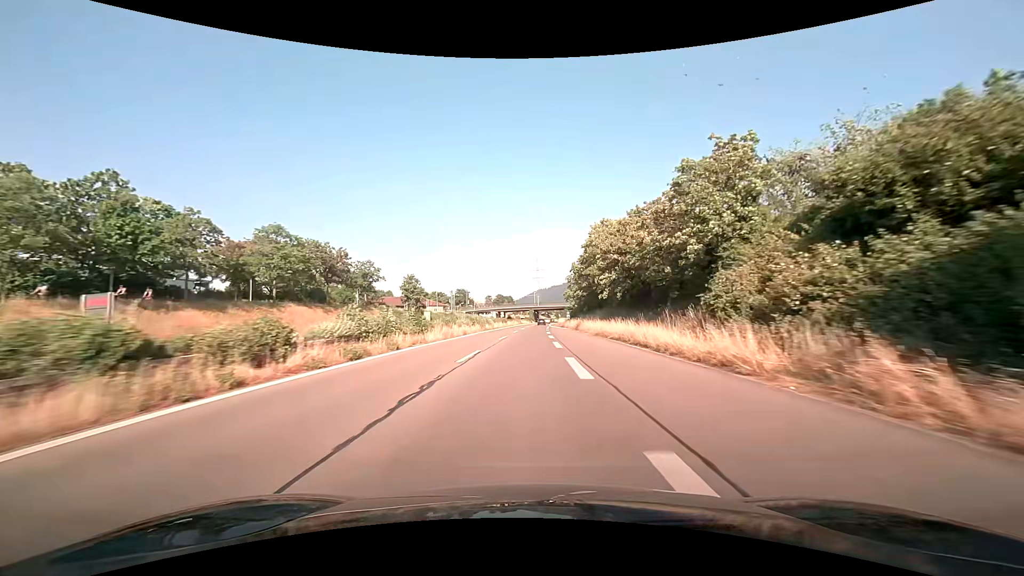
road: trunk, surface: asphalt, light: Day
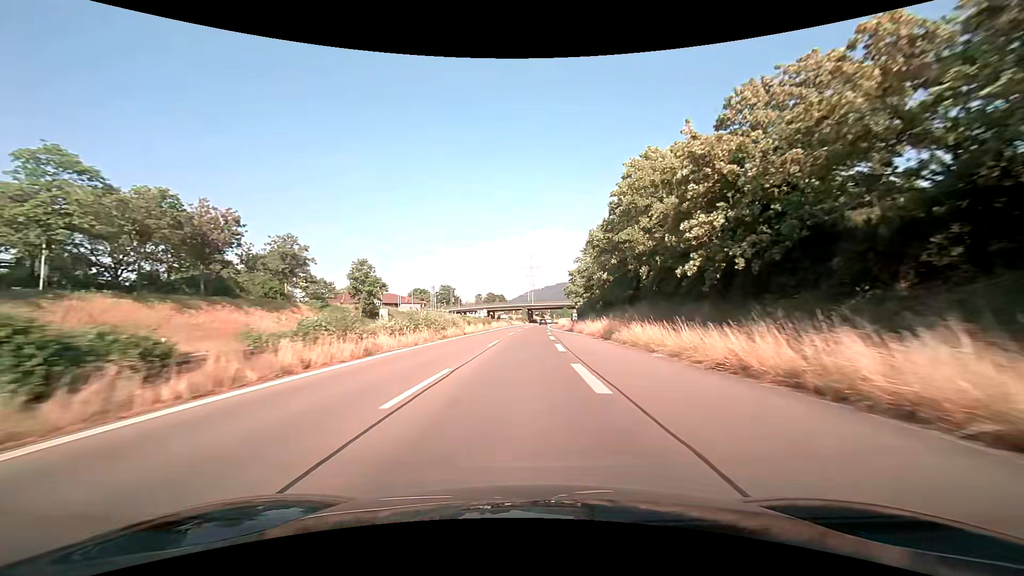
(+0.1, +26.1) m; +1°
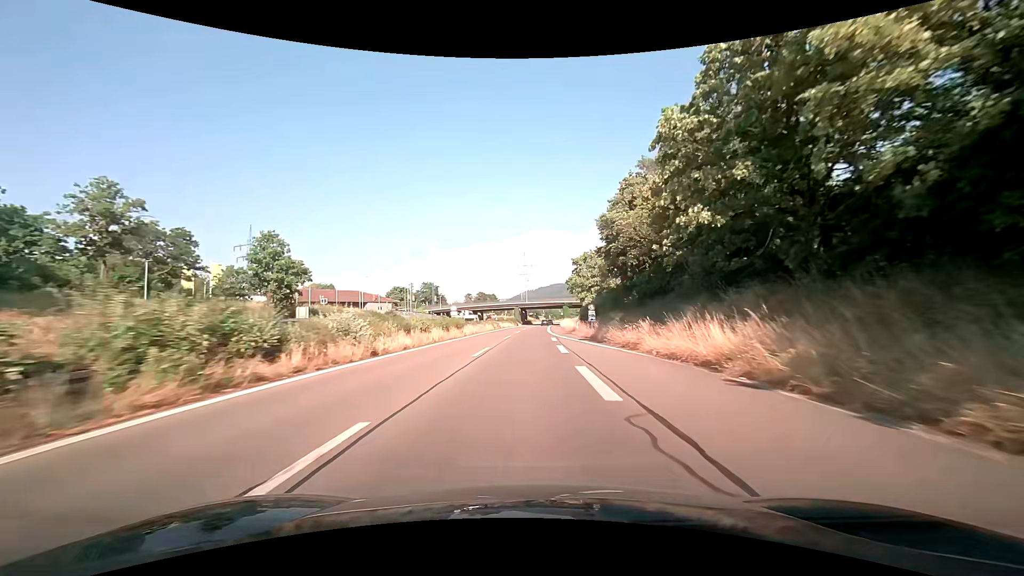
(+0.1, +24.9) m; +1°
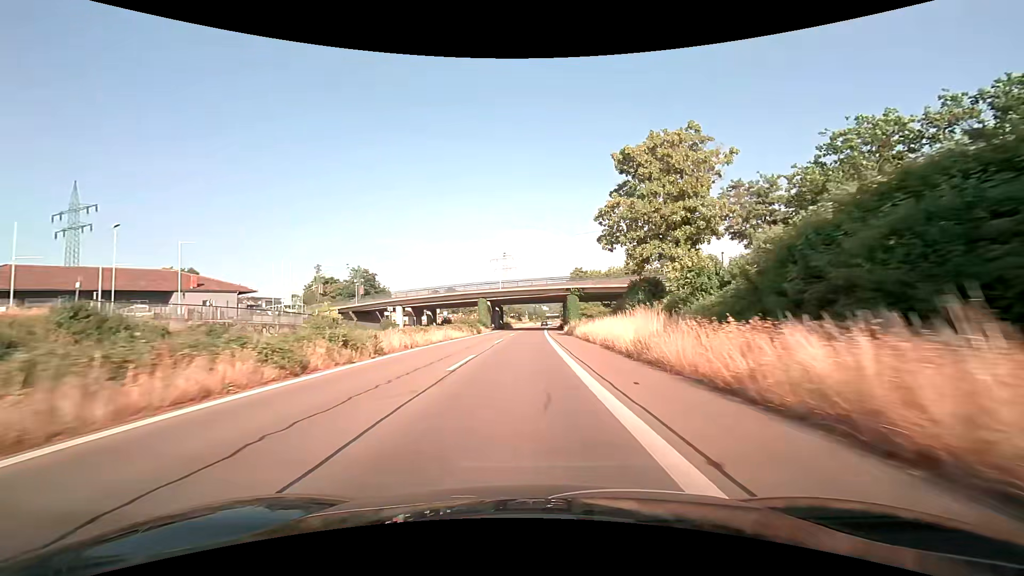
(+0.9, +58.8) m; +2°
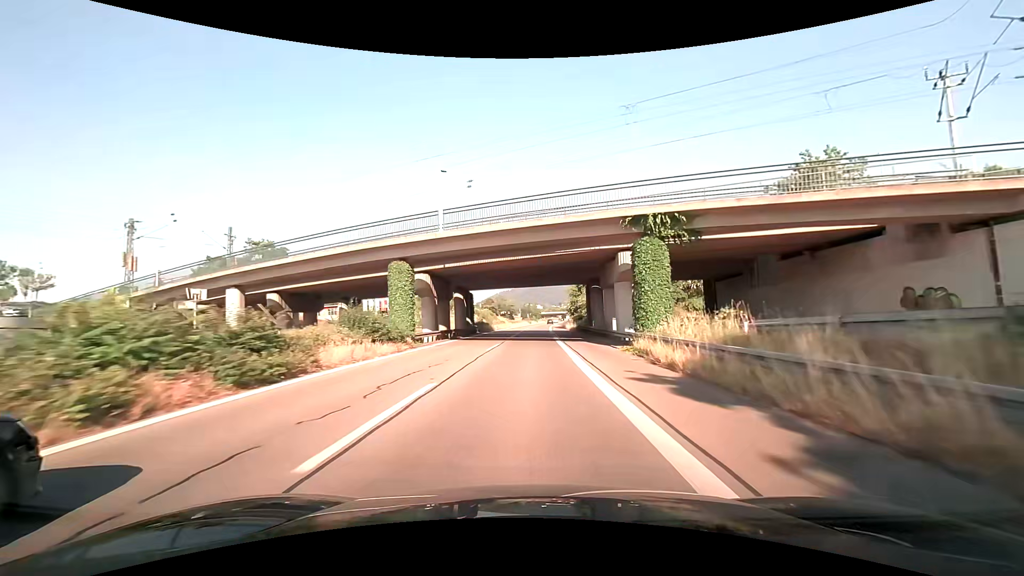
(+0.2, +45.3) m; +1°
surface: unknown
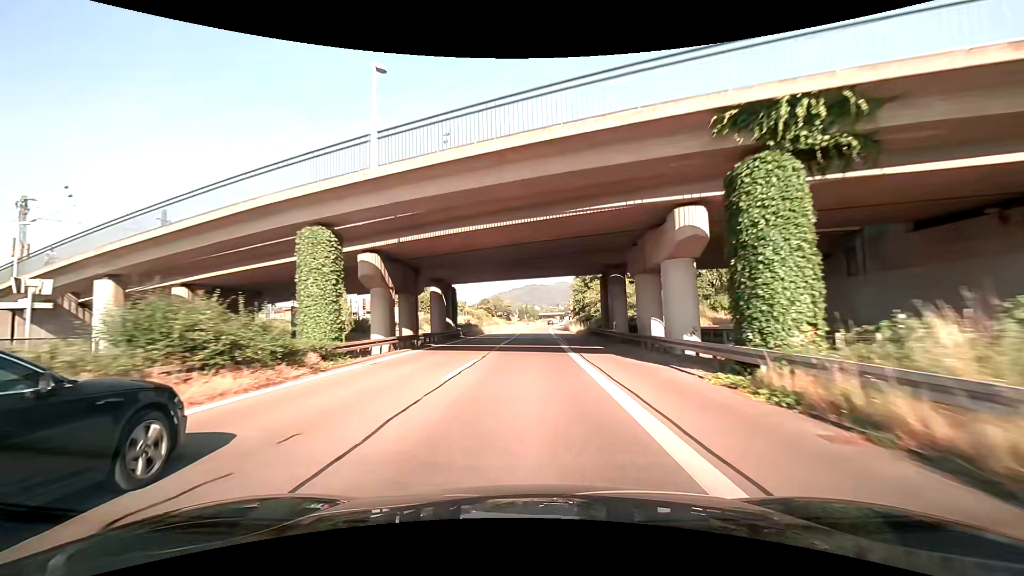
(0.0, +11.2) m; 0°
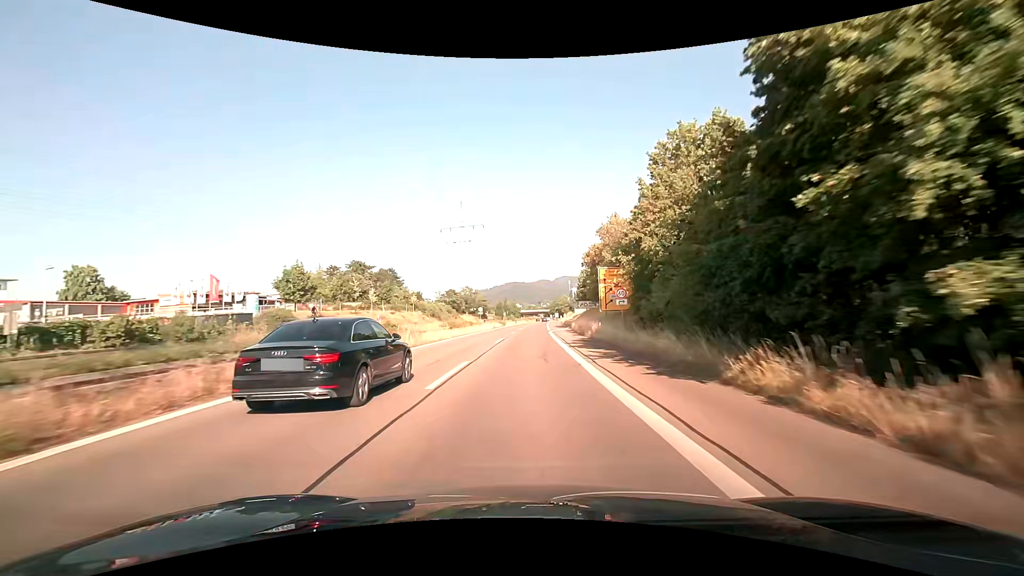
(+0.7, +55.6) m; +3°
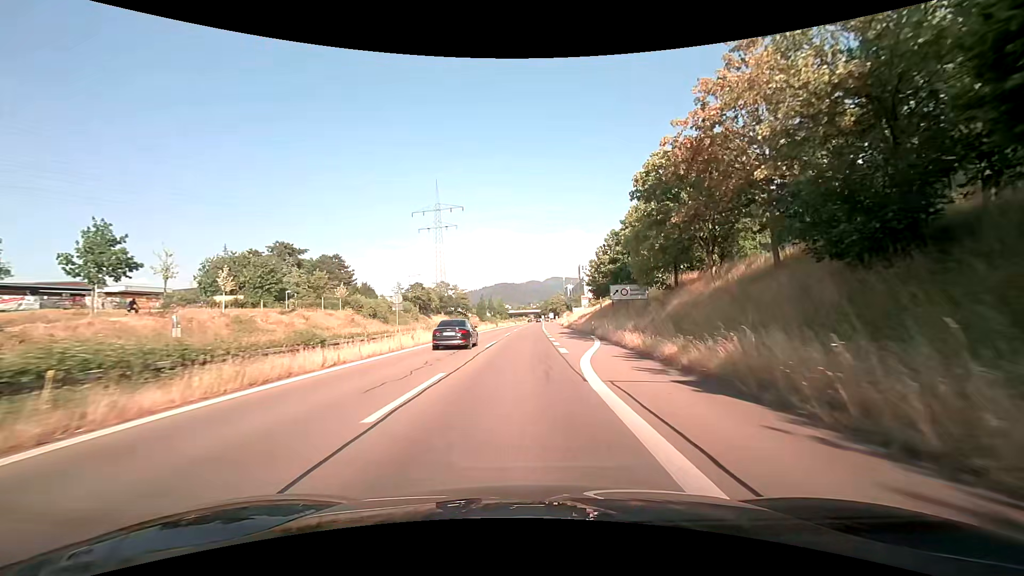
(+0.2, +38.5) m; +1°
(0, +10) (0, +20) (0, +30) (0, +40) (0, +50) (0, +60) (0, +70) (0, +80) (+1, +90) (+1, +100) m
